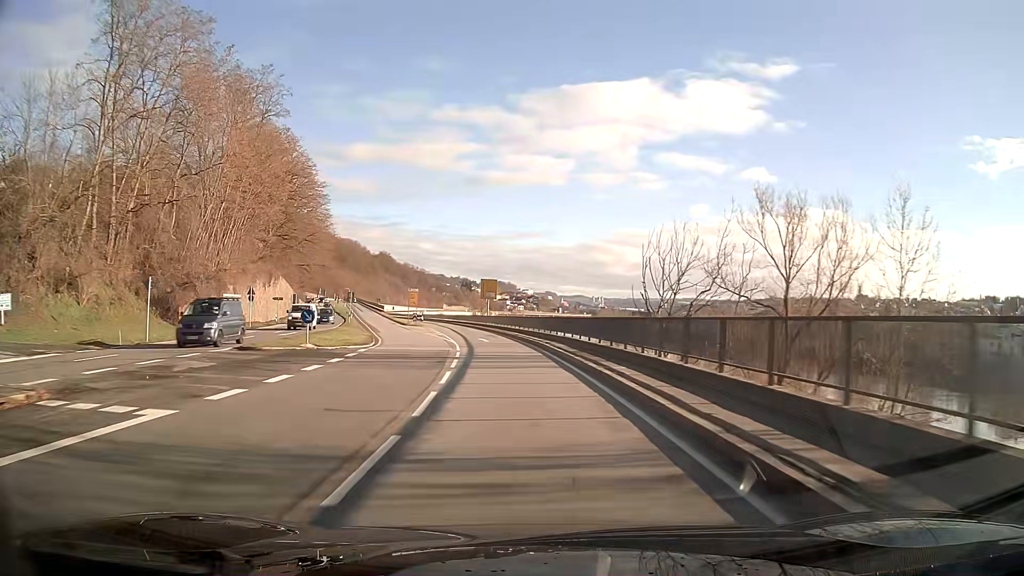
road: primary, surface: asphalt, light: Day
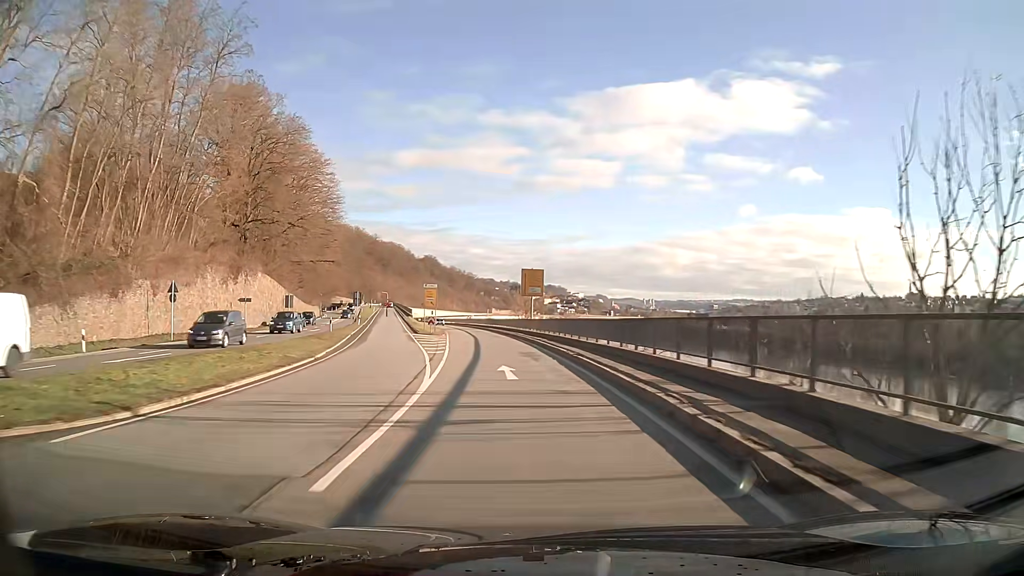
(-0.8, +22.2) m; -4°
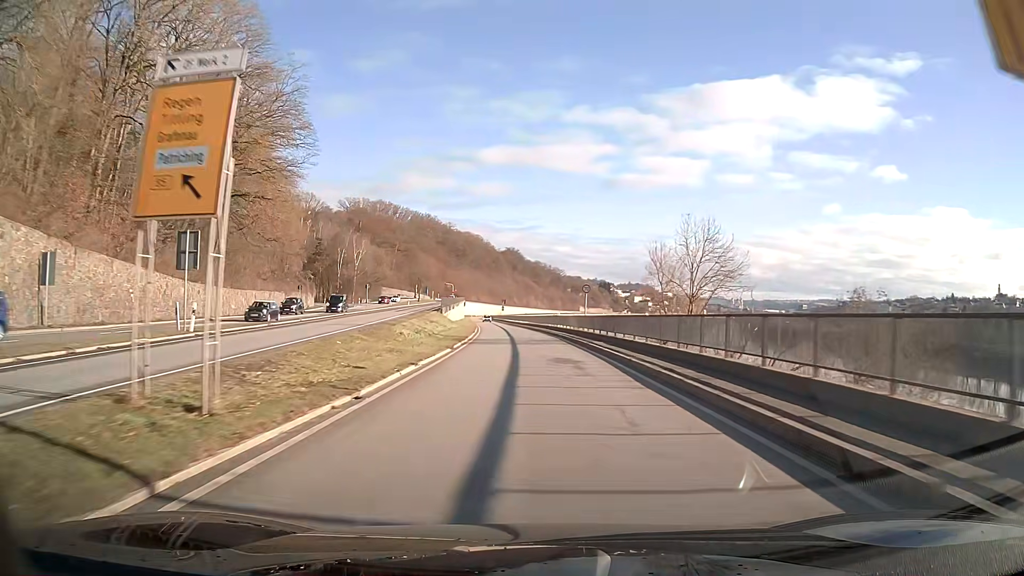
(-4.0, +55.5) m; -7°
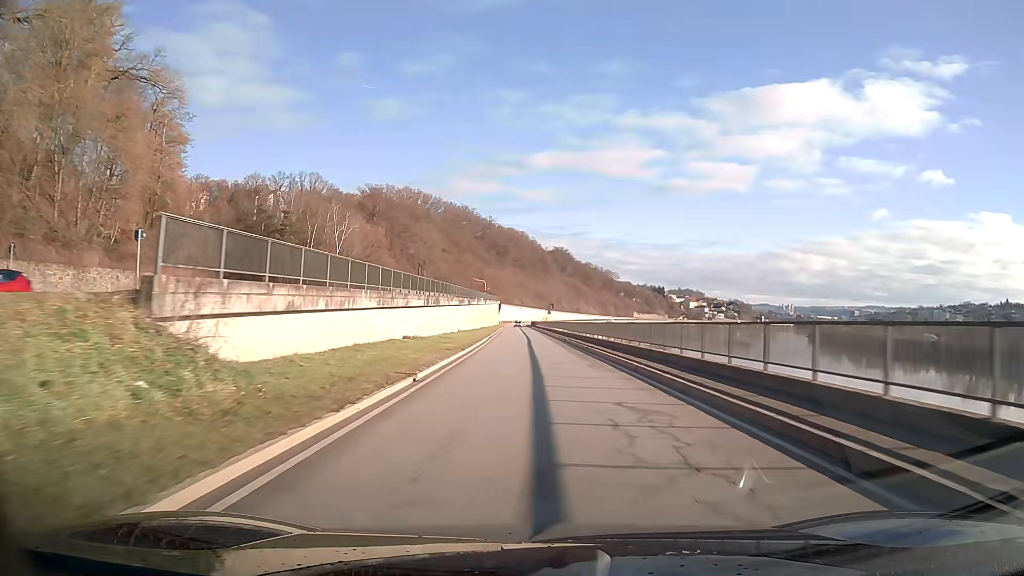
(-2.0, +55.9) m; -4°
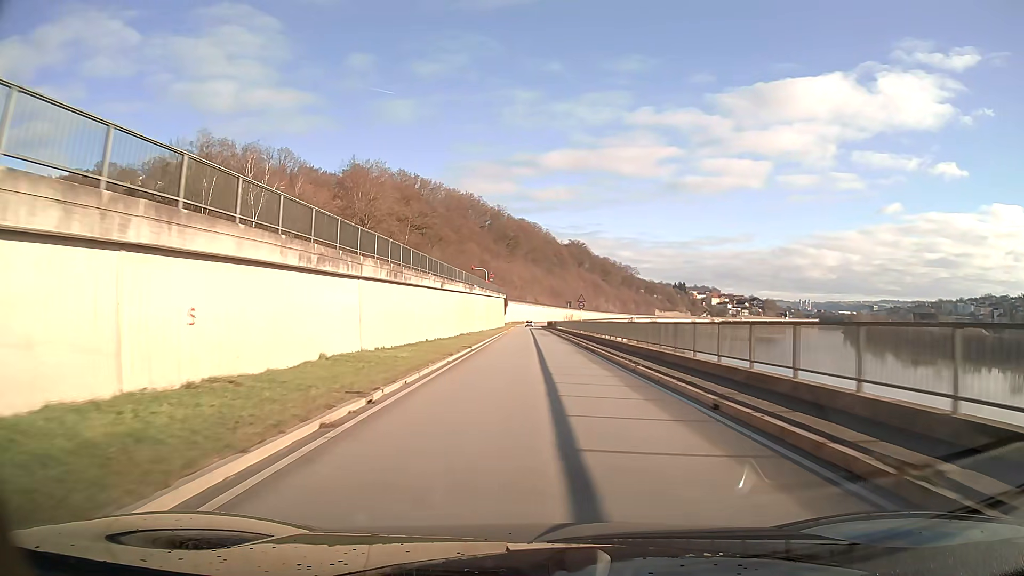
(-0.5, +44.5) m; -1°
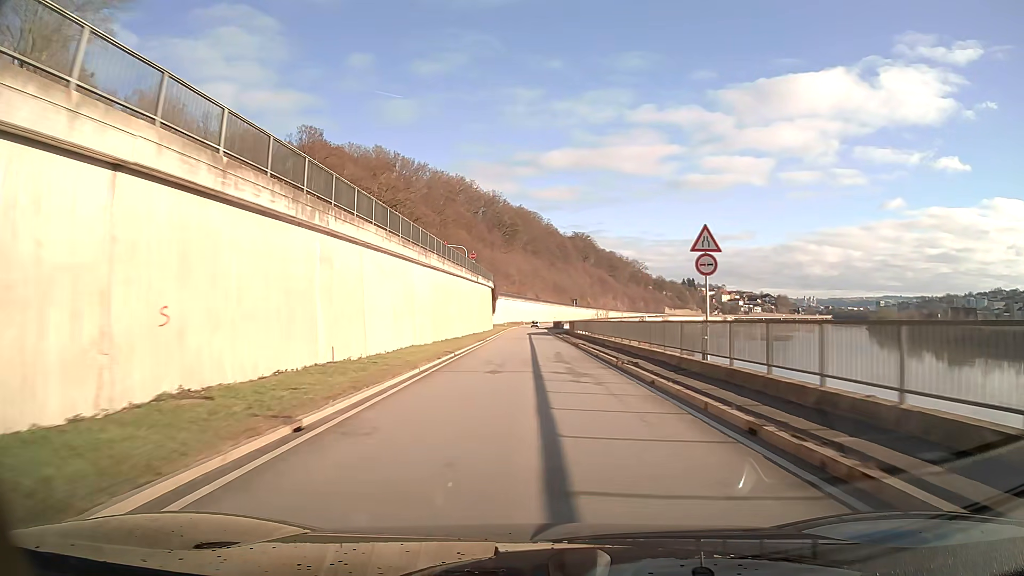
(0.0, +44.5) m; 0°
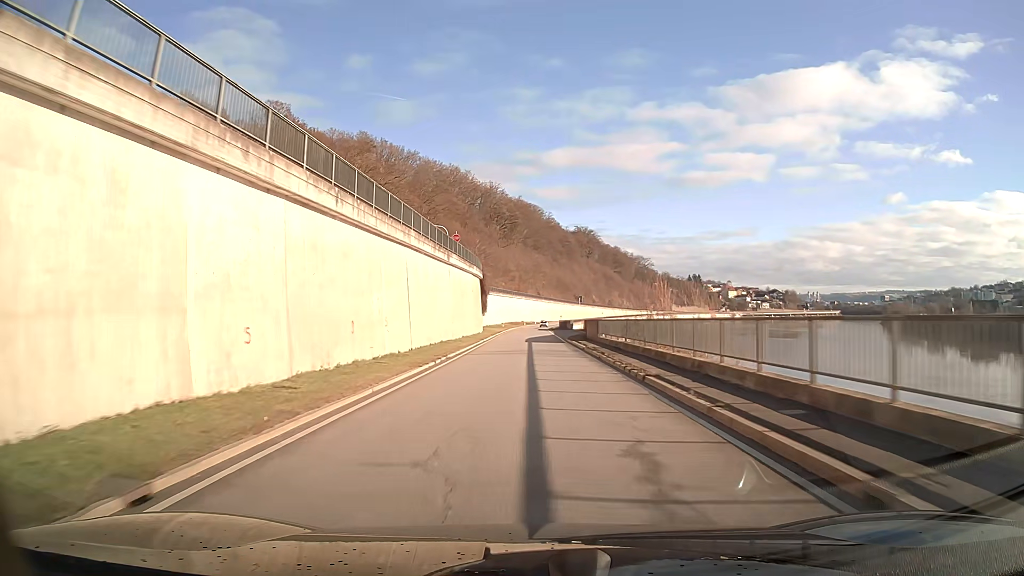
(-0.1, +22.2) m; 0°
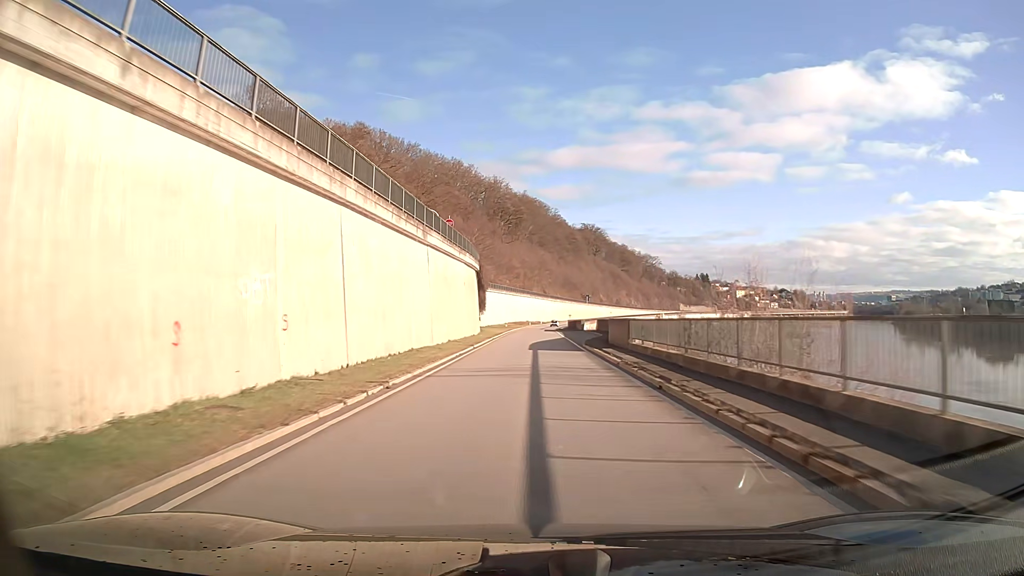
(0.0, +11.1) m; 0°
